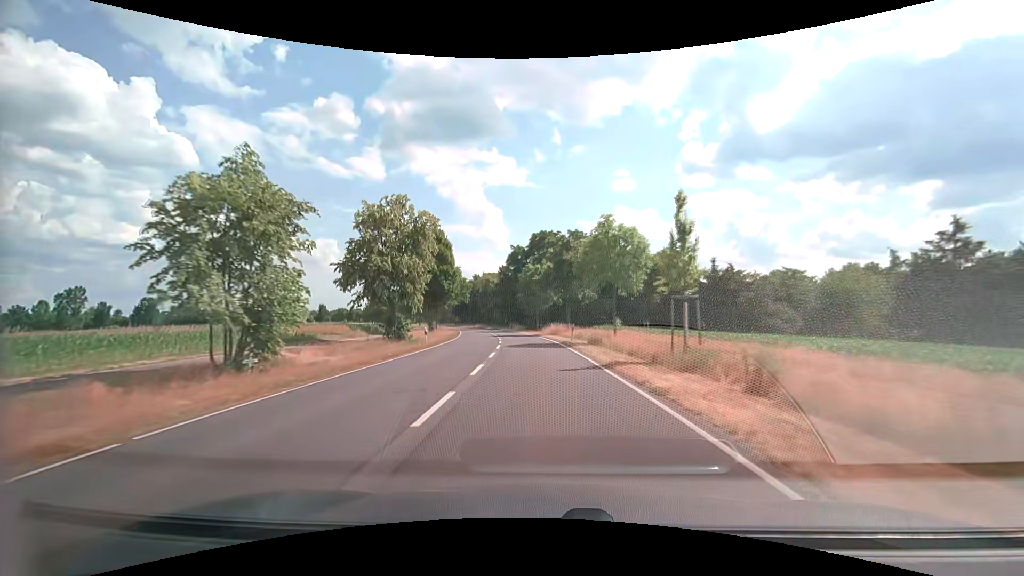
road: secondary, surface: asphalt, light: Day
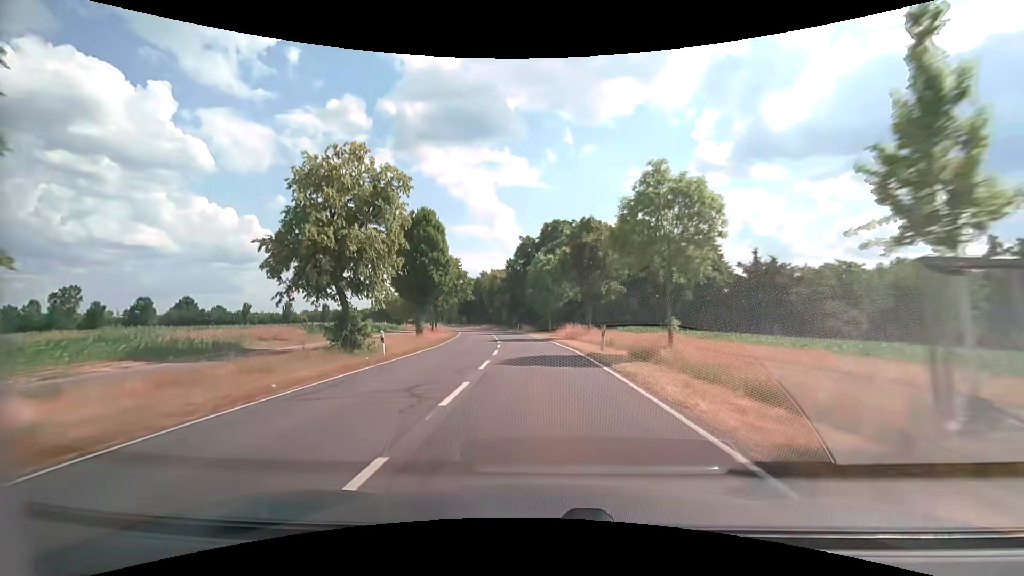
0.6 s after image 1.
(-0.2, +10.4) m; -1°
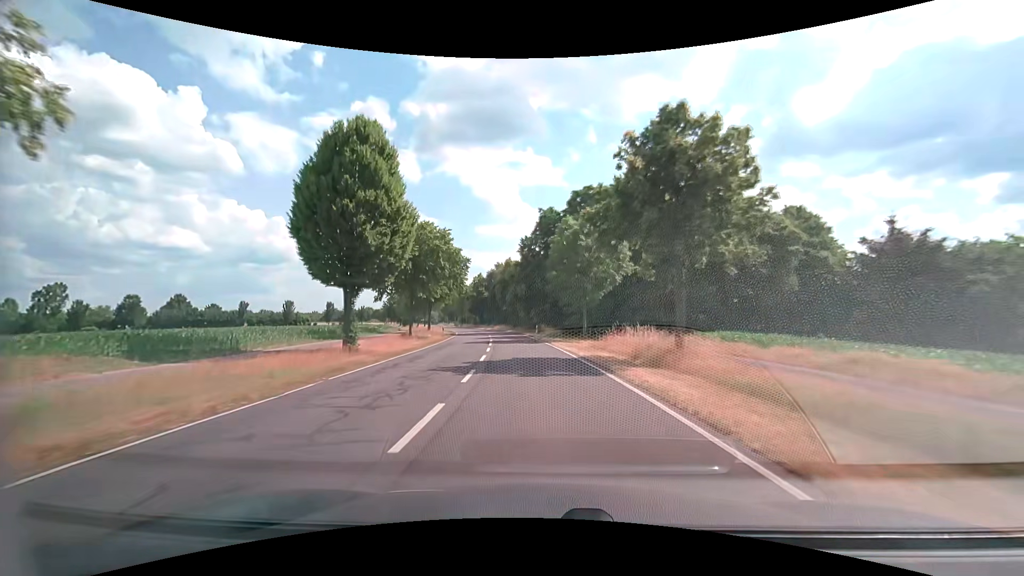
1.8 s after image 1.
(-0.5, +20.9) m; -3°
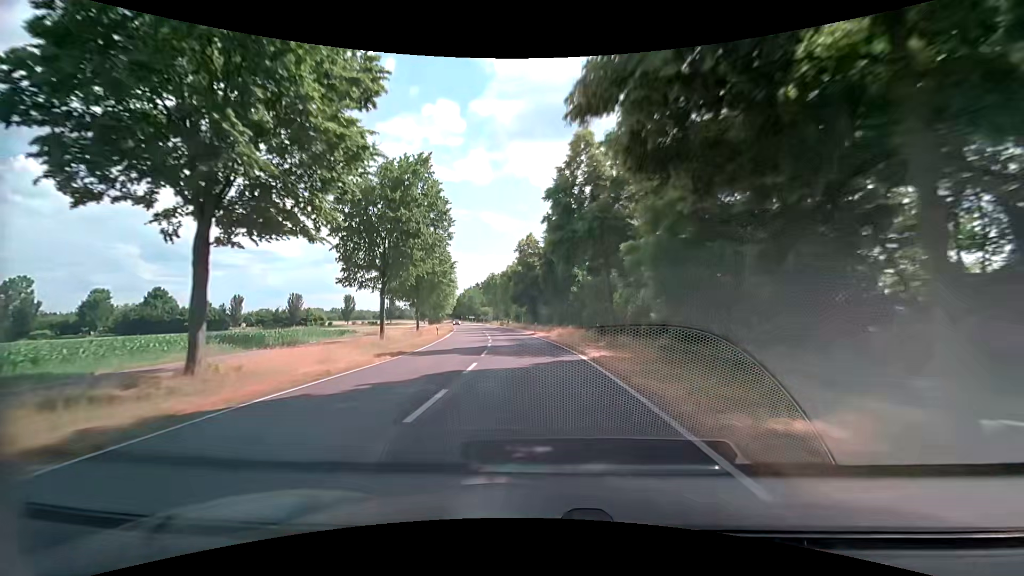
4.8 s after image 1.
(-3.5, +52.3) m; -8°
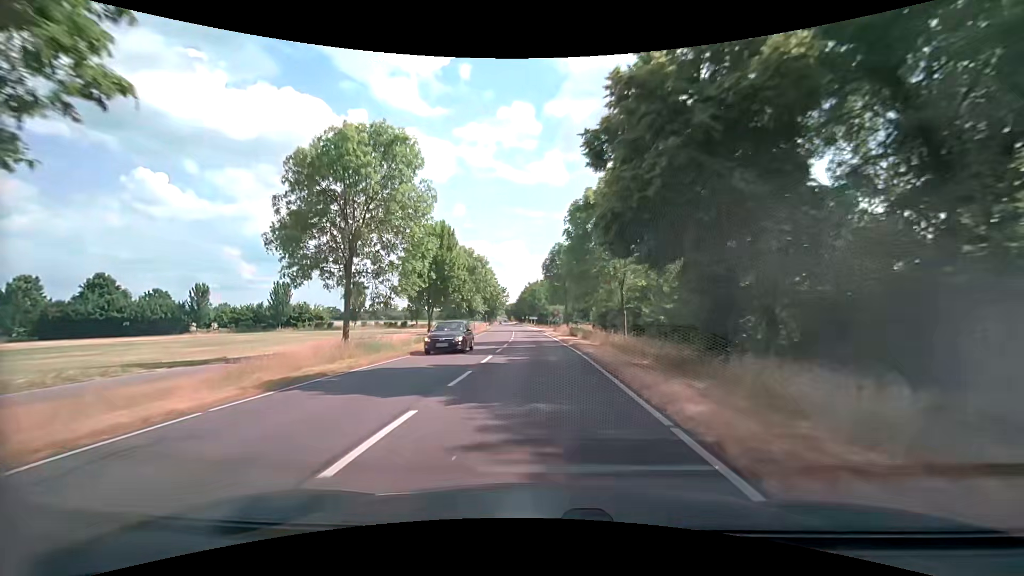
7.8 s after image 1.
(-3.7, +50.3) m; -9°
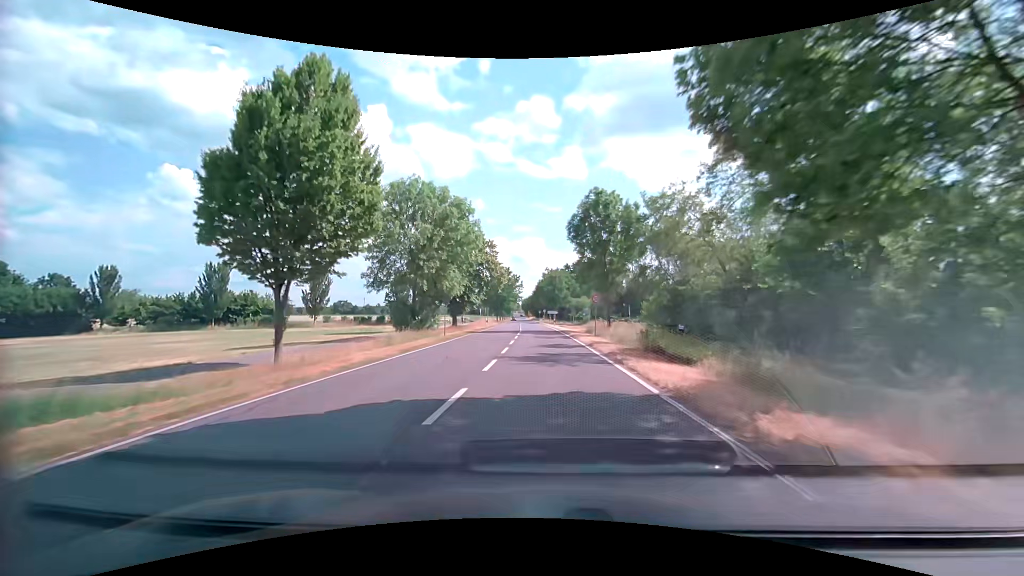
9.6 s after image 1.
(-0.7, +27.8) m; -3°
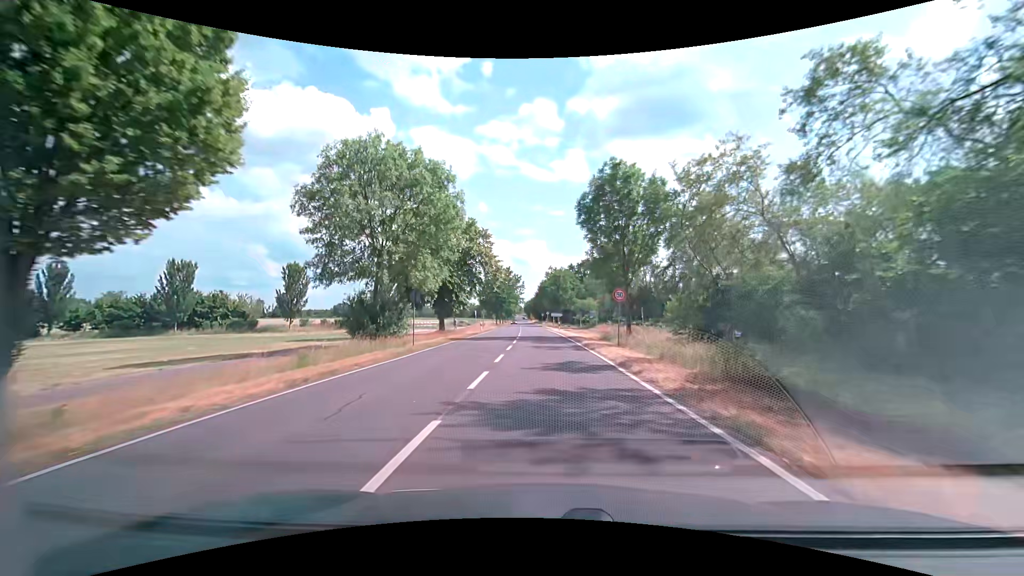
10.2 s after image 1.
(0.0, +8.8) m; 0°
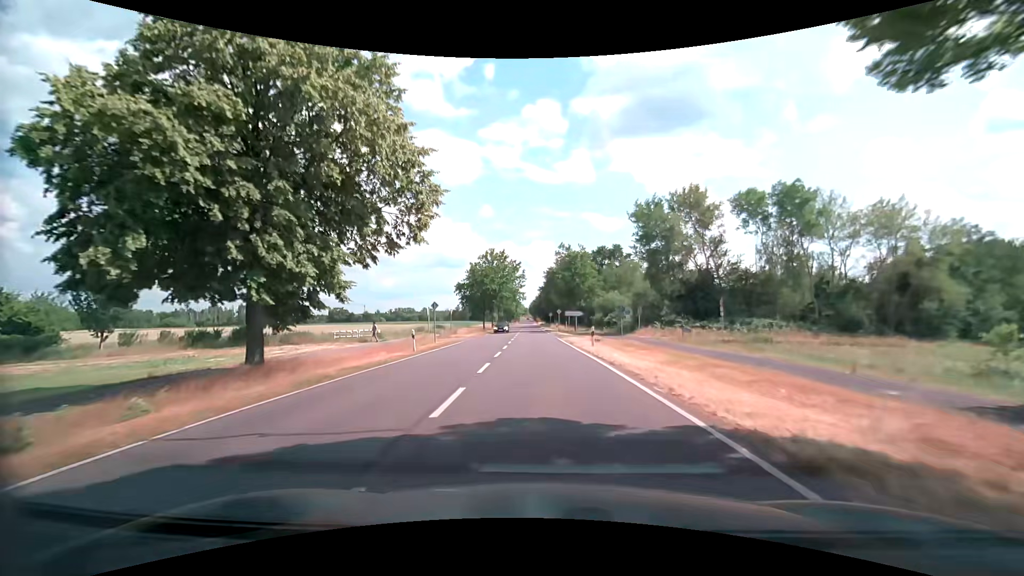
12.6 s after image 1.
(-0.1, +32.2) m; -1°
(0, +10) (0, +20) (0, +30) (-1, +40) (-1, +50) (-1, +60) (-2, +70) (-2, +80) (-2, +90) (-2, +100) m
